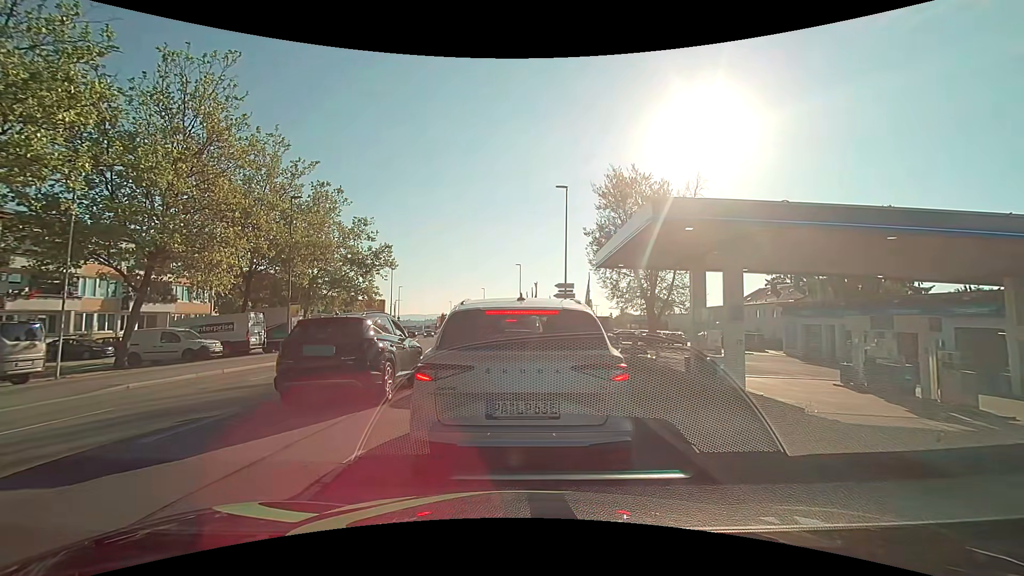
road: tertiary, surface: asphalt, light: Day
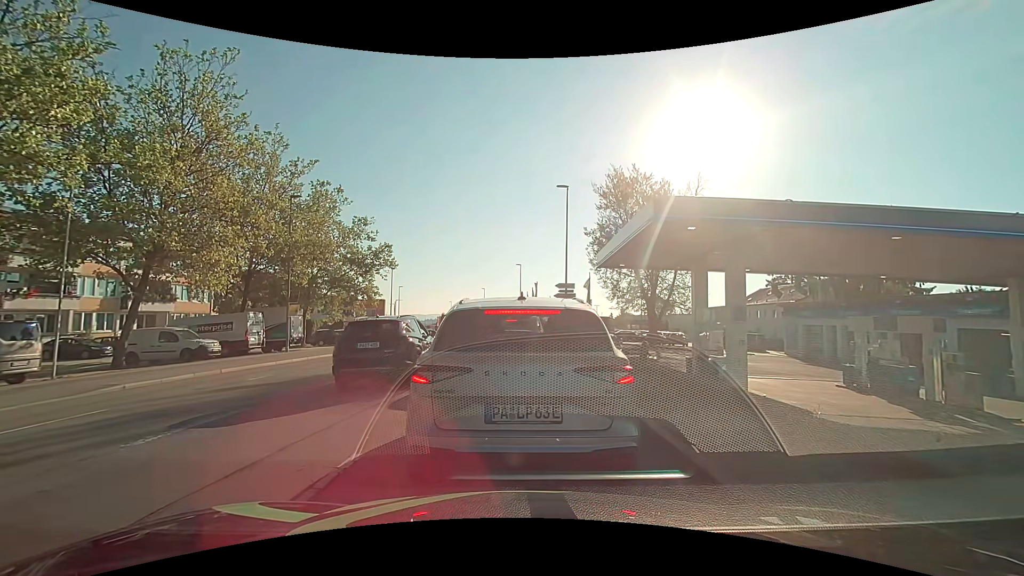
(0.0, +0.2) m; 0°
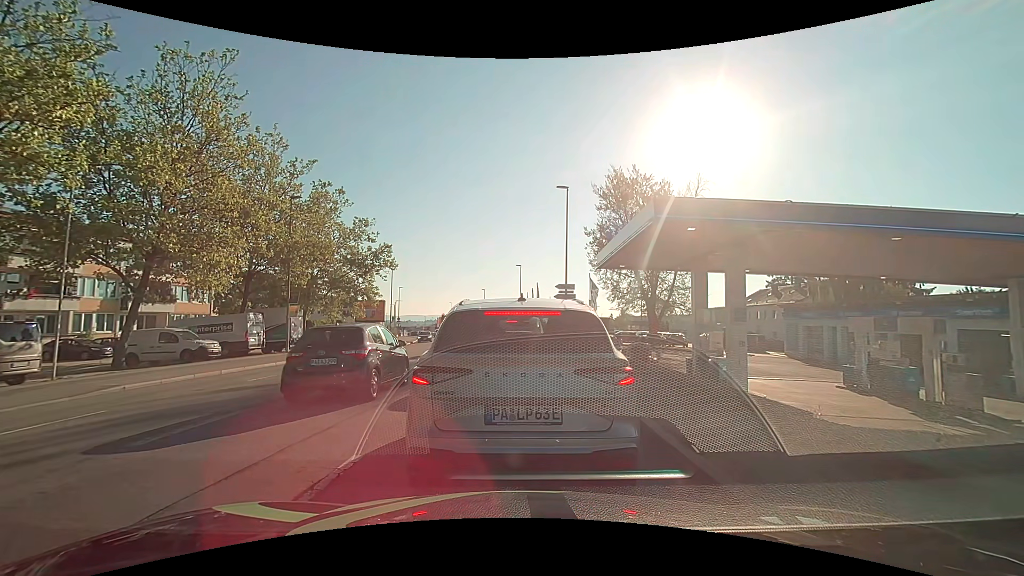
(0.0, +0.1) m; 0°
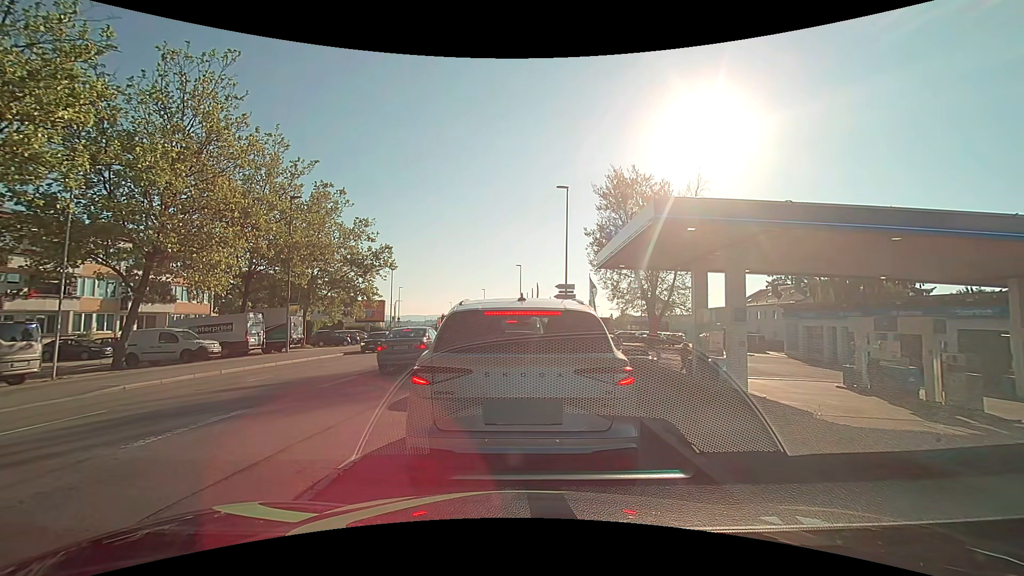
(0.0, 0.0) m; 0°
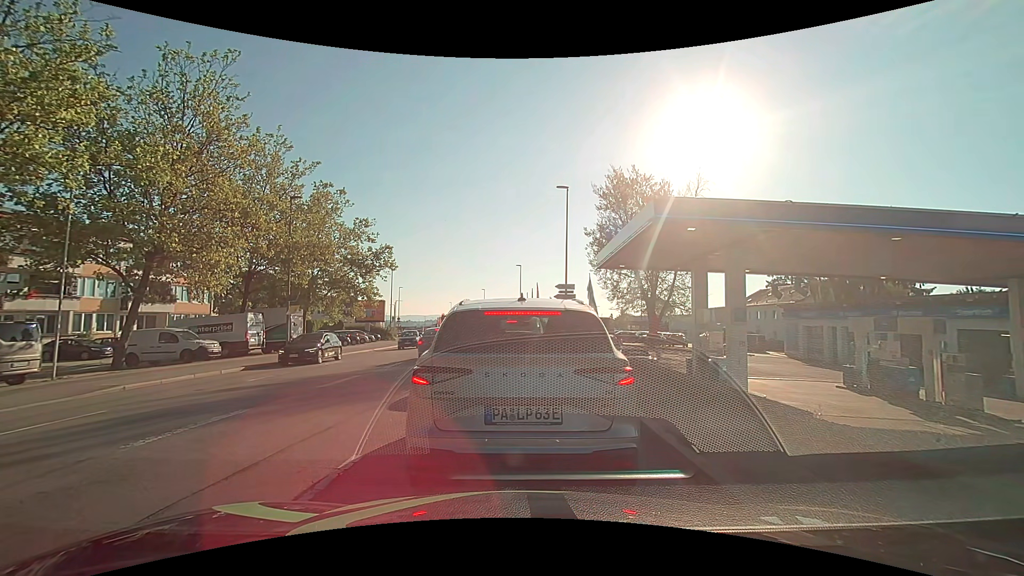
(0.0, 0.0) m; 0°
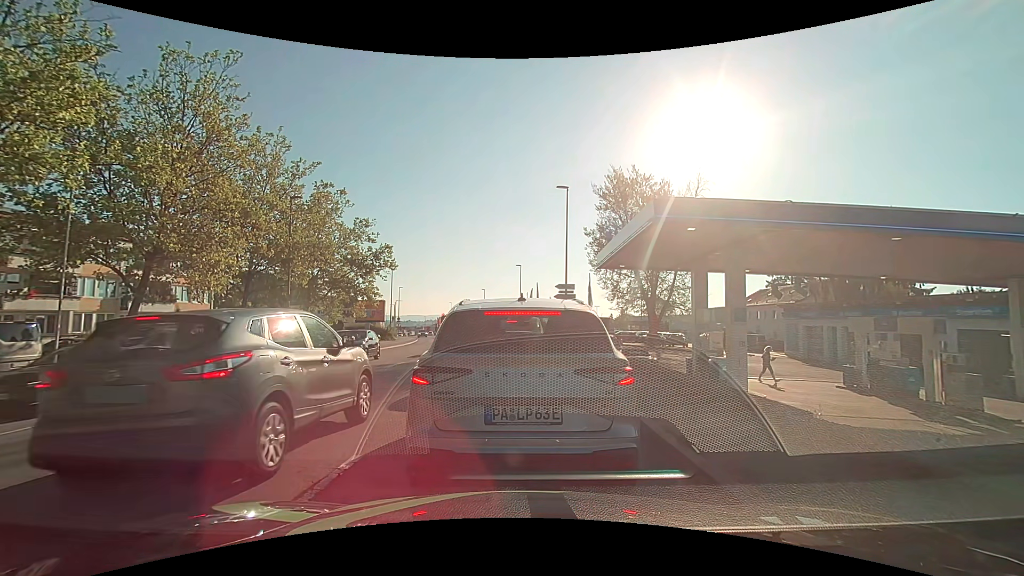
(0.0, 0.0) m; 0°
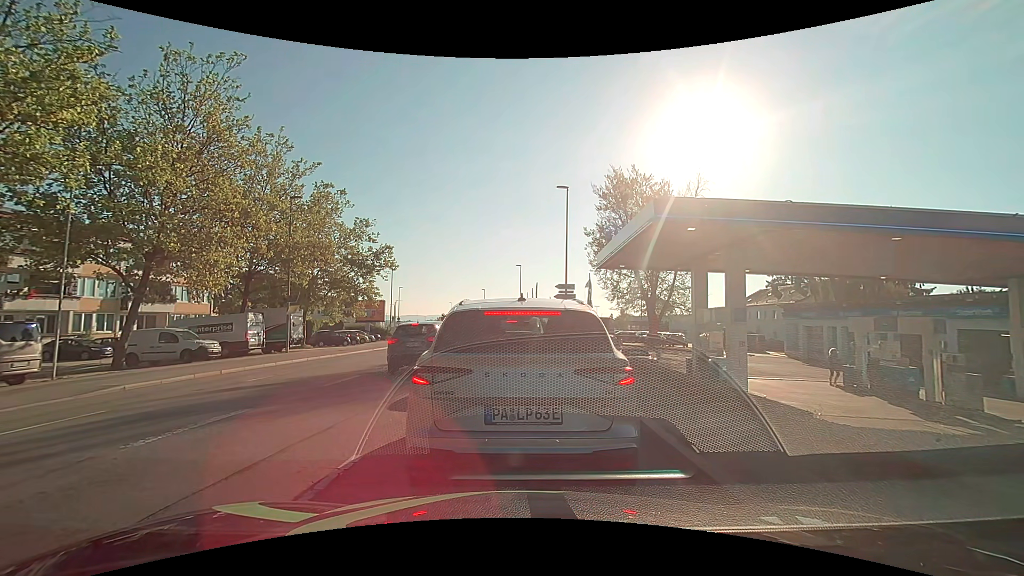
(0.0, 0.0) m; 0°
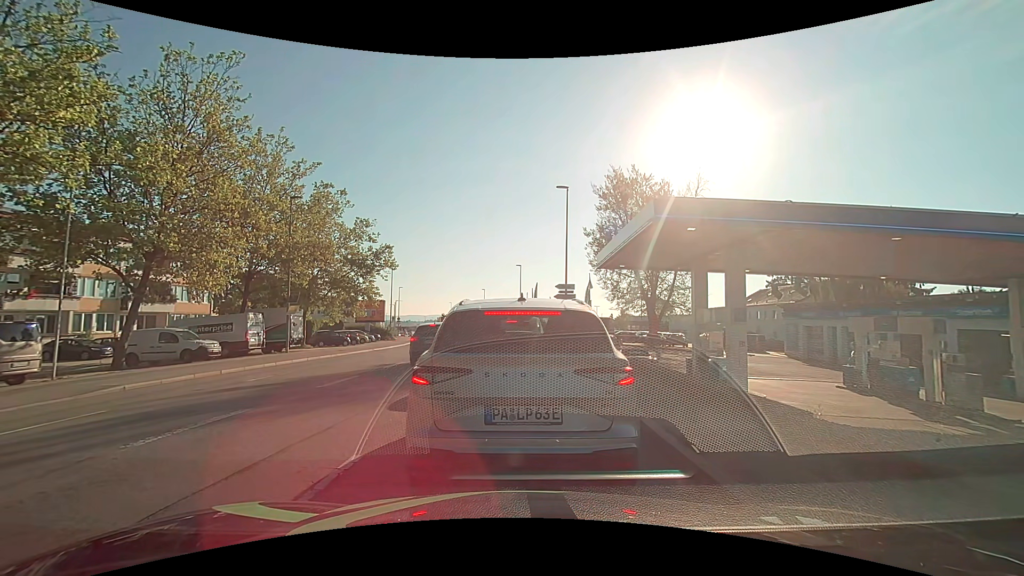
(0.0, 0.0) m; 0°
